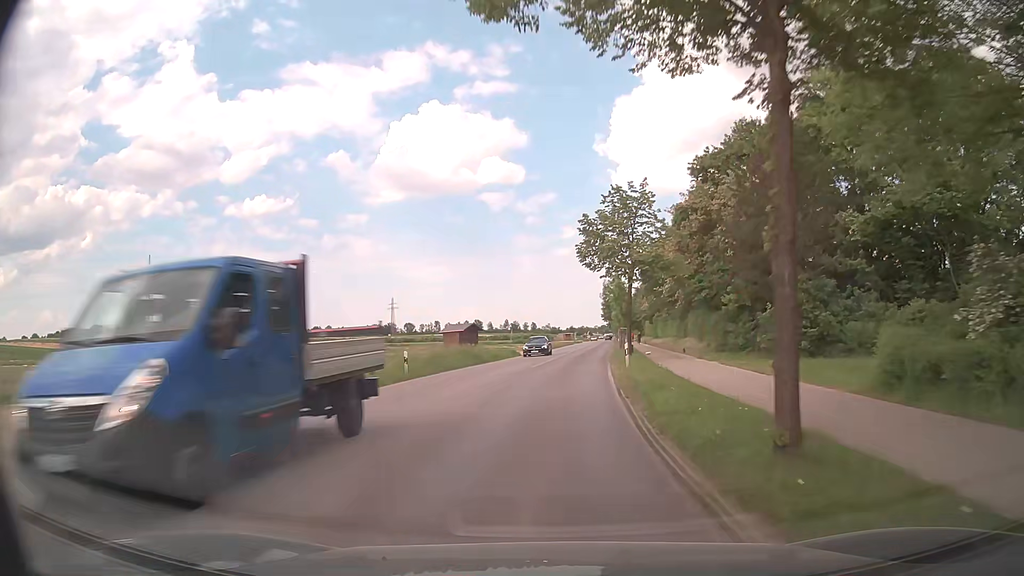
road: tertiary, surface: asphalt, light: Day
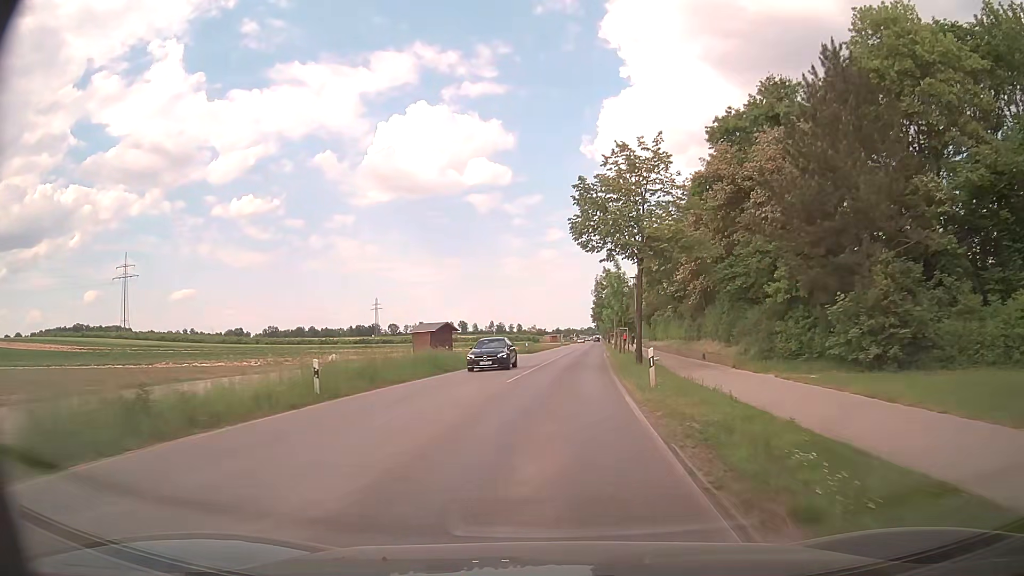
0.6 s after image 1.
(+0.1, +9.0) m; +2°
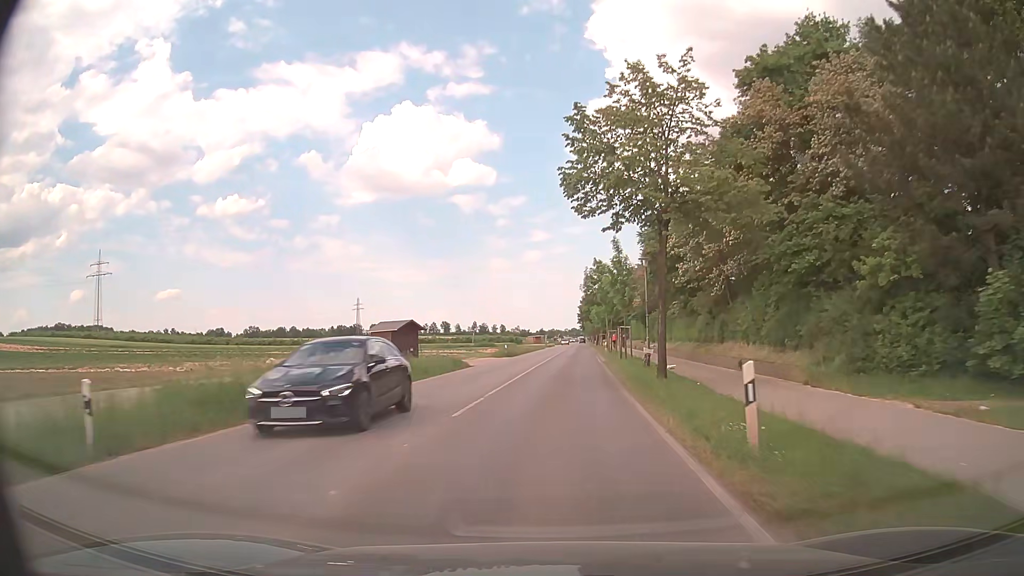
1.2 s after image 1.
(+0.1, +9.0) m; +1°
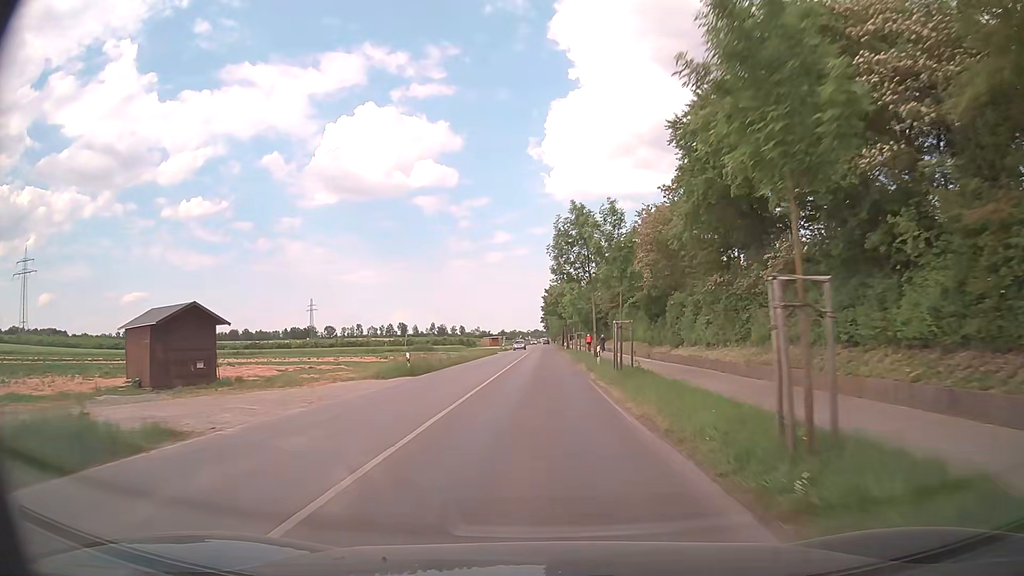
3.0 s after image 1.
(+1.1, +27.7) m; +3°
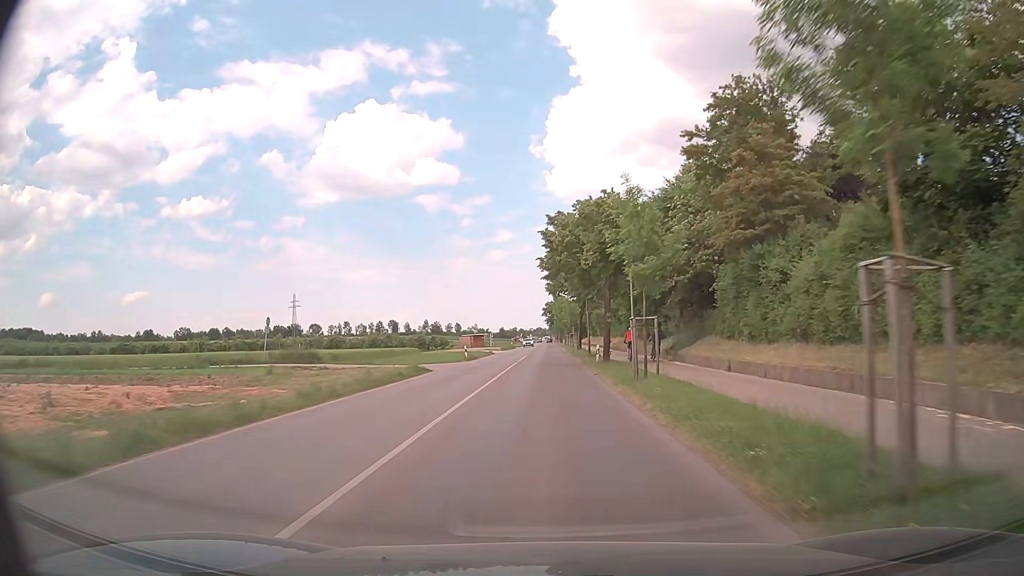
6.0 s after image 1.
(-0.1, +47.7) m; 0°
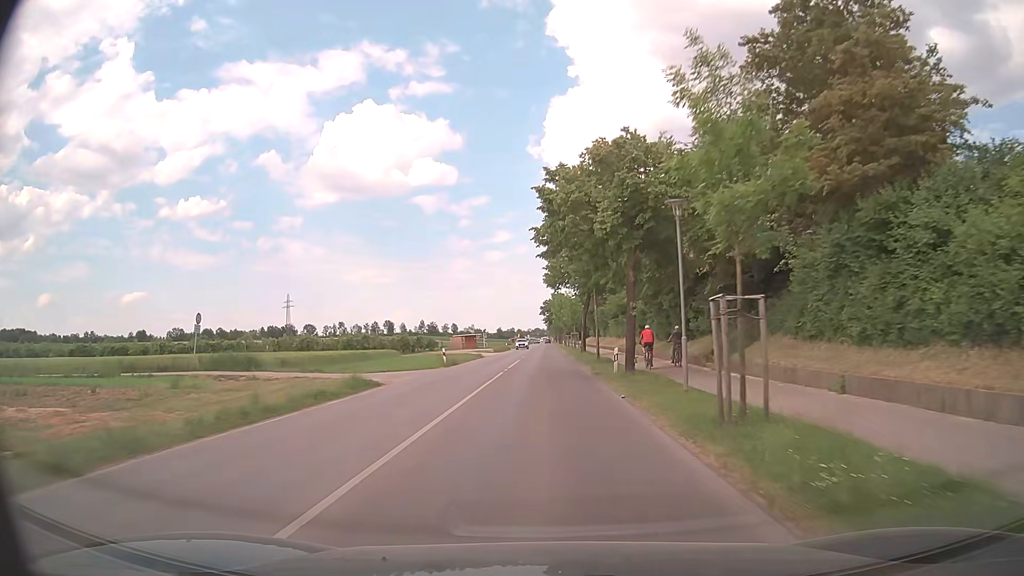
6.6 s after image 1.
(0.0, +9.6) m; 0°
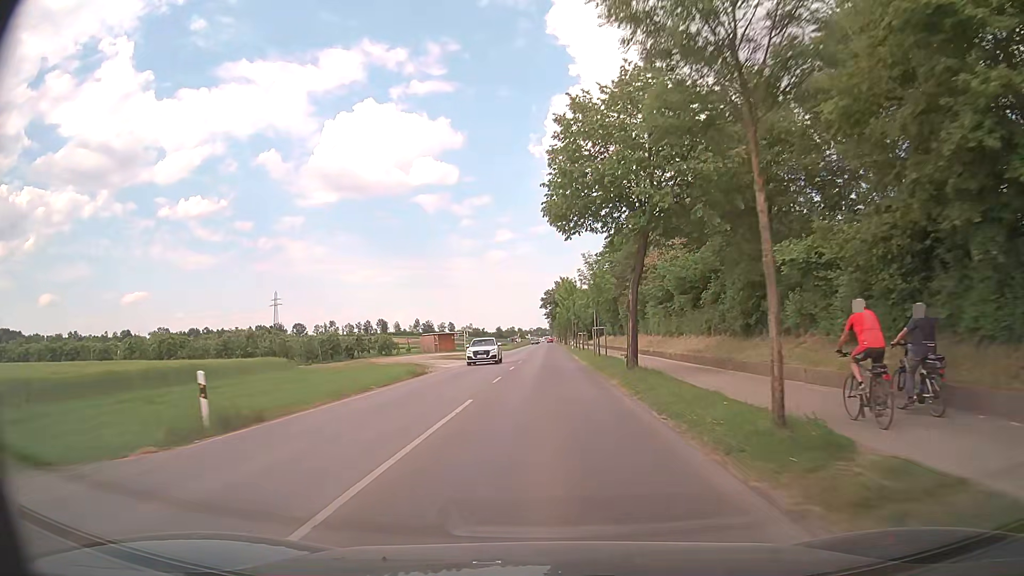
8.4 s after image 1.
(-0.1, +29.0) m; 0°
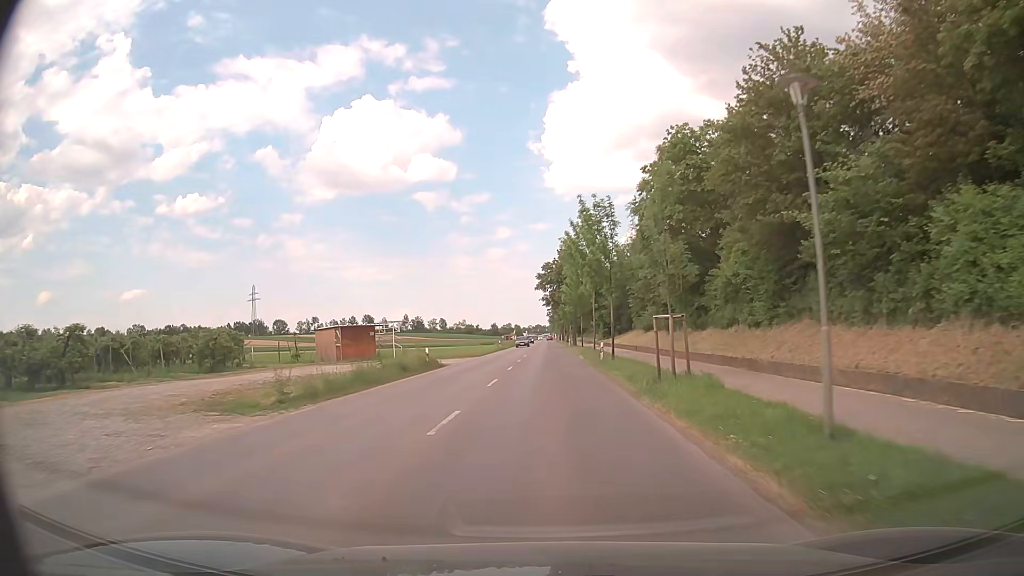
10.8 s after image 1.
(-0.2, +38.6) m; -1°
(0, +10) (0, +20) (0, +30) (0, +40) (+1, +50) (+1, +60) (+1, +70) (+1, +80) (+1, +90) (+1, +100) m
